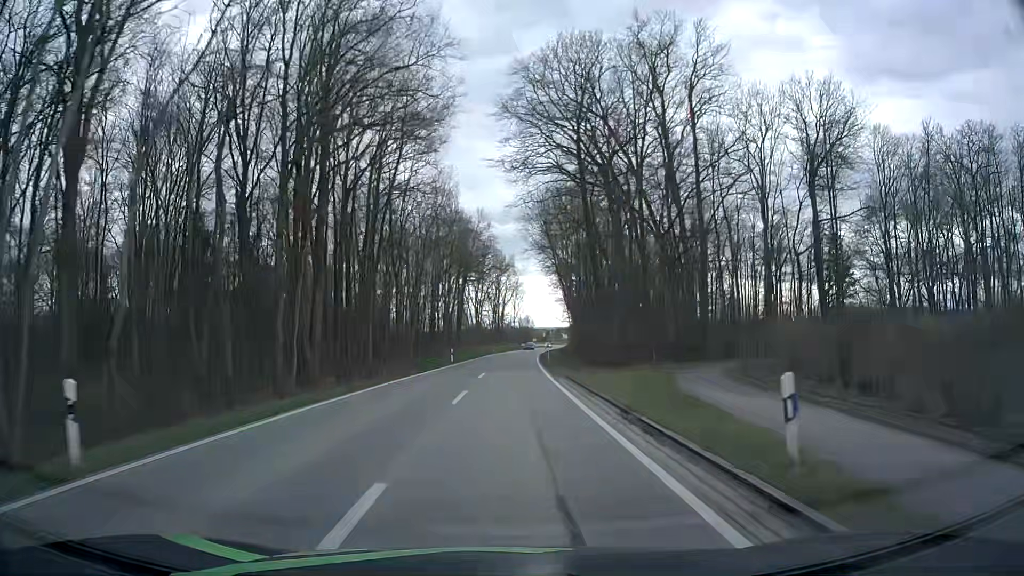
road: tertiary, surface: asphalt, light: Day
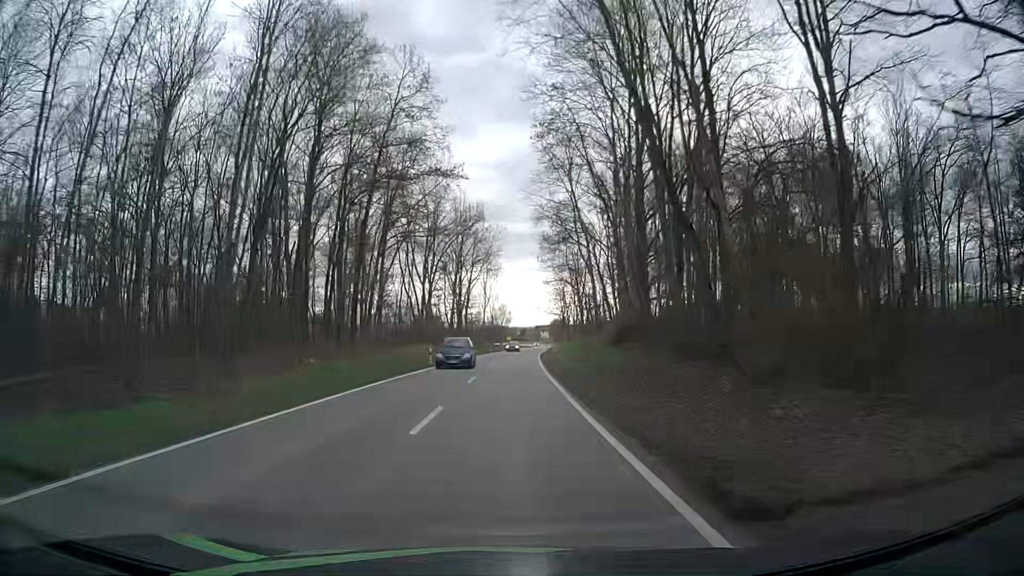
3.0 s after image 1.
(+0.9, +53.9) m; +1°
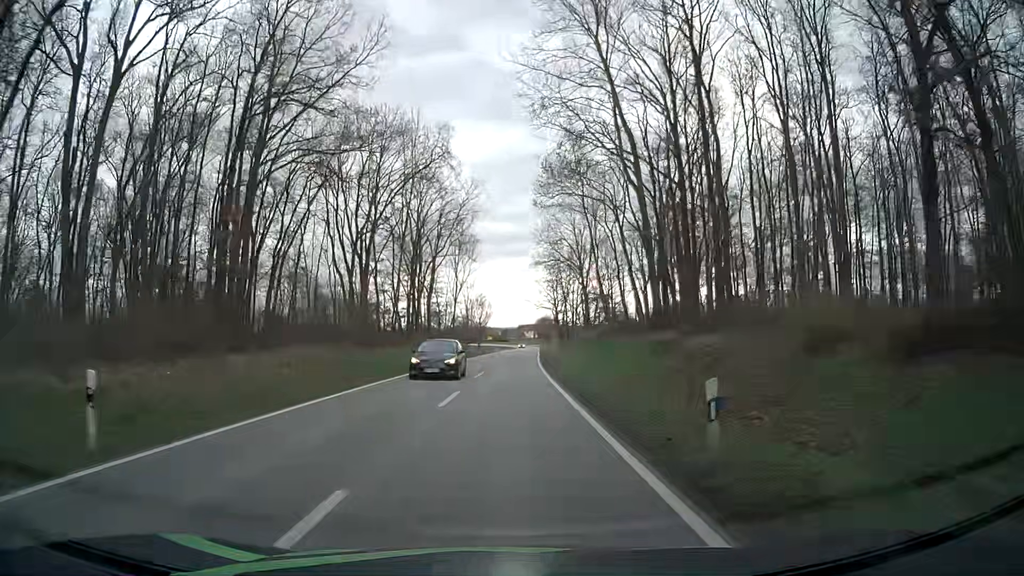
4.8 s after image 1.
(+0.9, +32.4) m; +2°
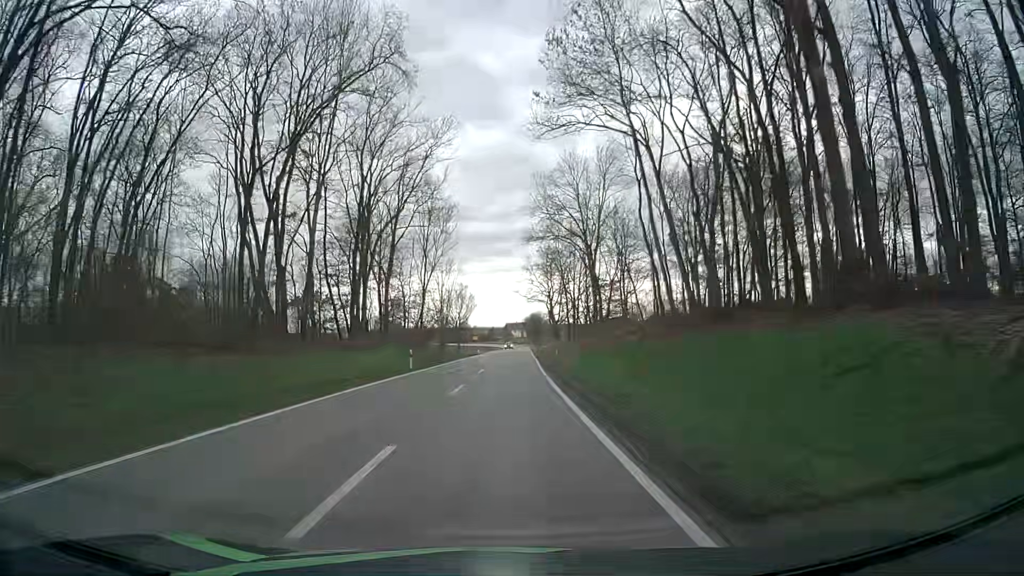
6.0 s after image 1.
(+0.3, +21.6) m; +2°
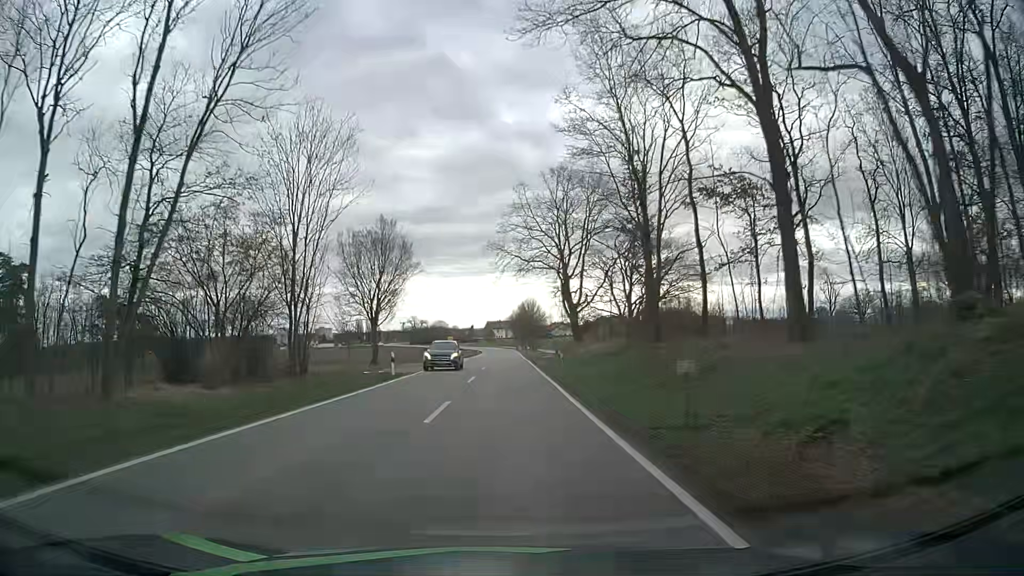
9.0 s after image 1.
(+0.7, +54.0) m; +1°
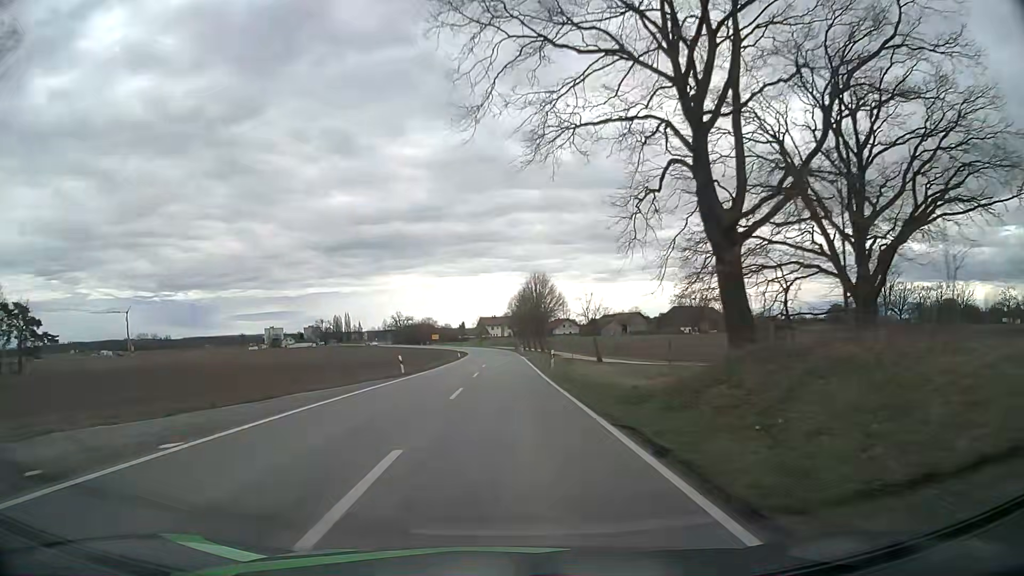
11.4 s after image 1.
(+0.1, +43.2) m; +1°
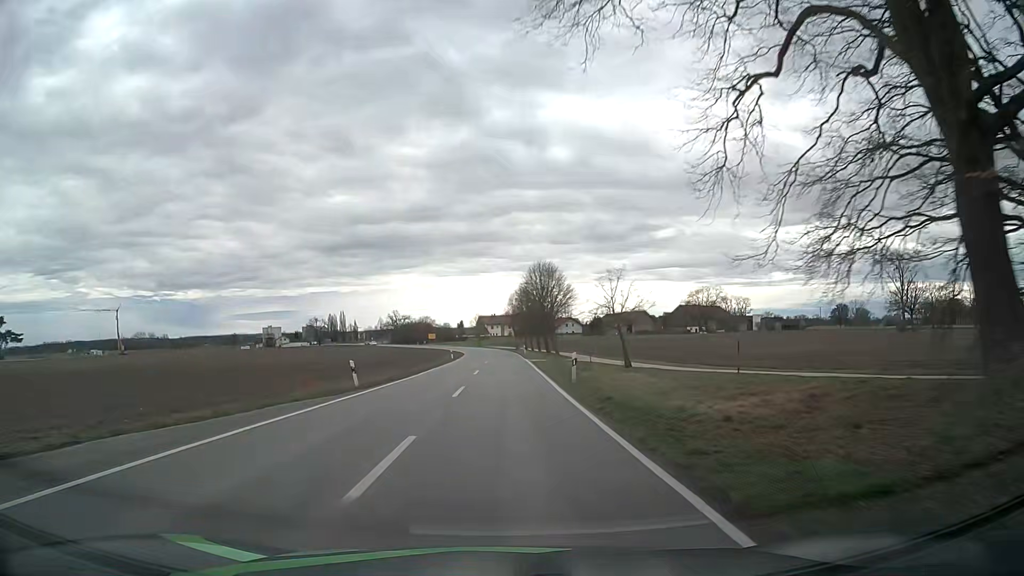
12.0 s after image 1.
(0.0, +10.8) m; 0°
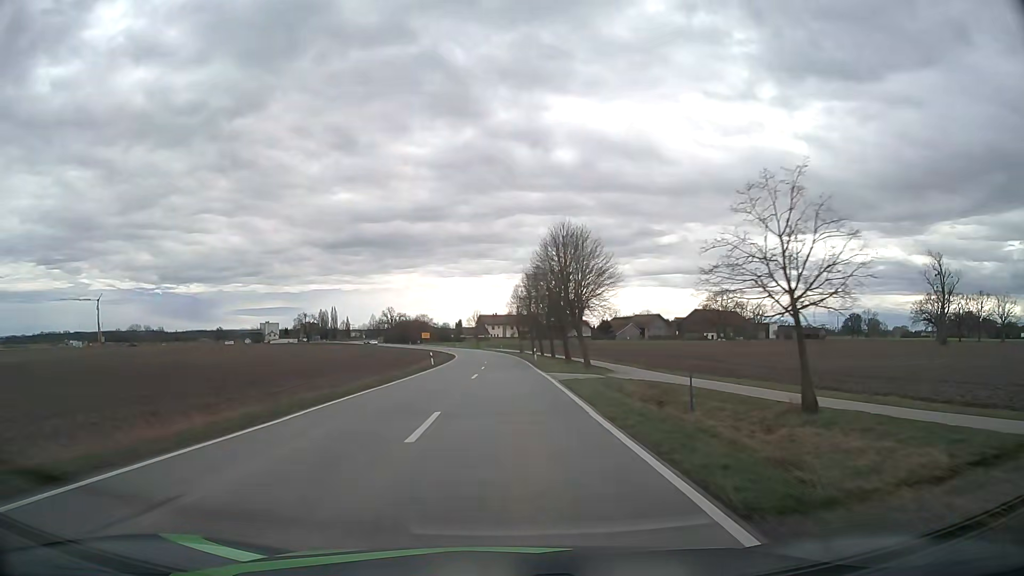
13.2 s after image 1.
(-0.1, +21.6) m; 0°
(0, +10) (0, +20) (0, +30) (0, +40) (0, +50) (0, +60) (-1, +70) (-1, +80) (-2, +90) (-2, +100) m
